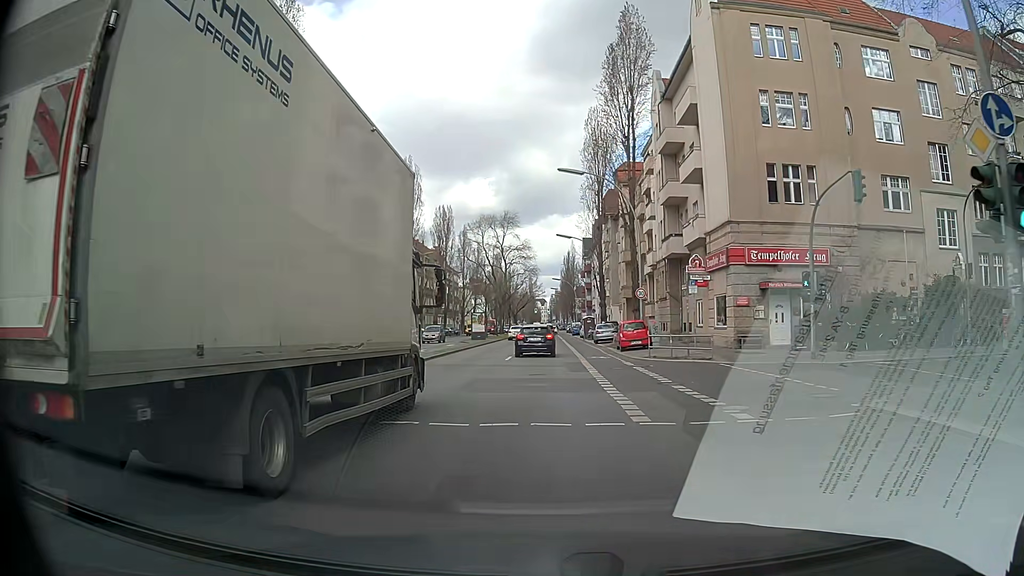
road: secondary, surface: asphalt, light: Day
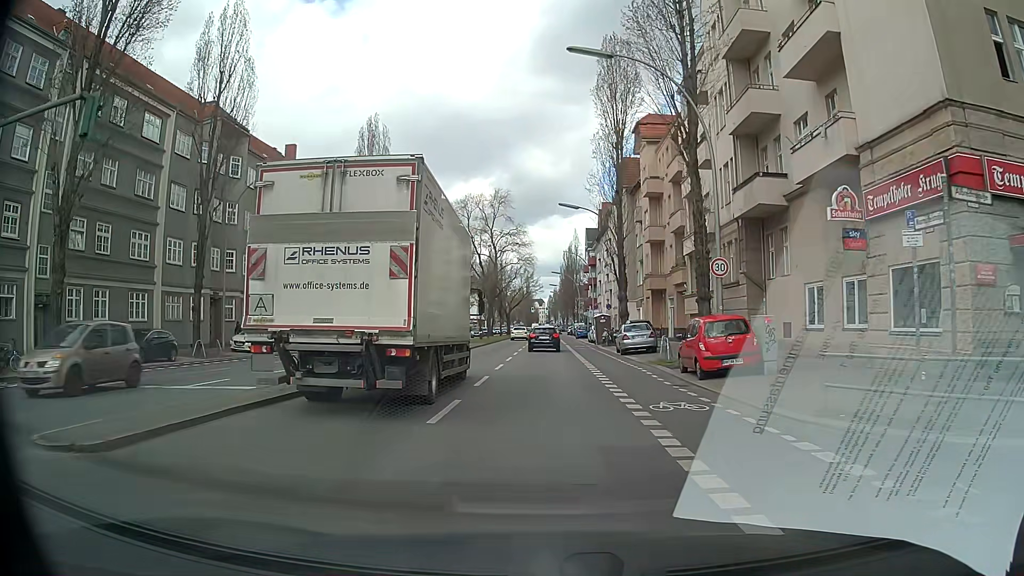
(+0.1, +17.9) m; +1°
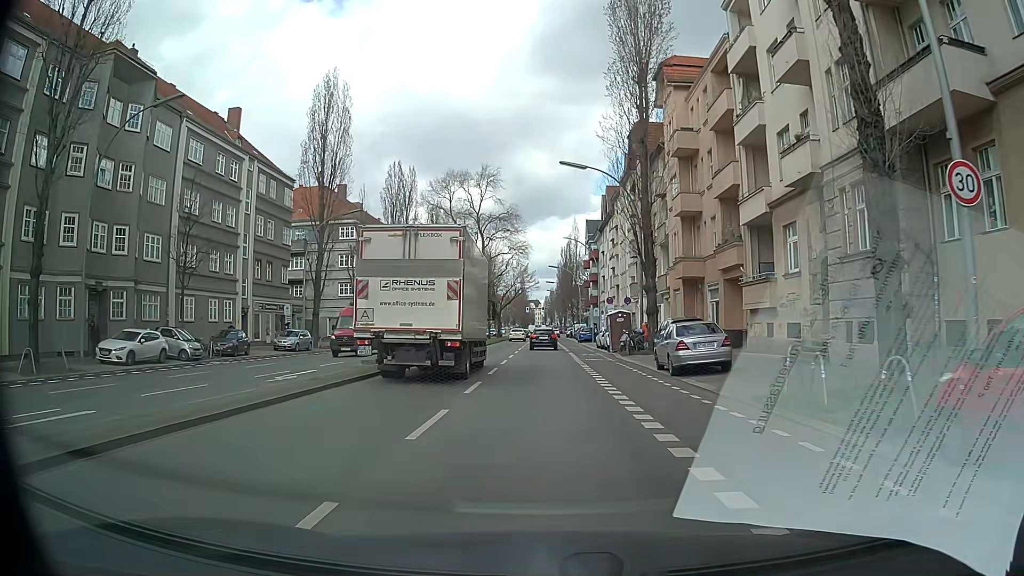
(0.0, +13.4) m; +1°
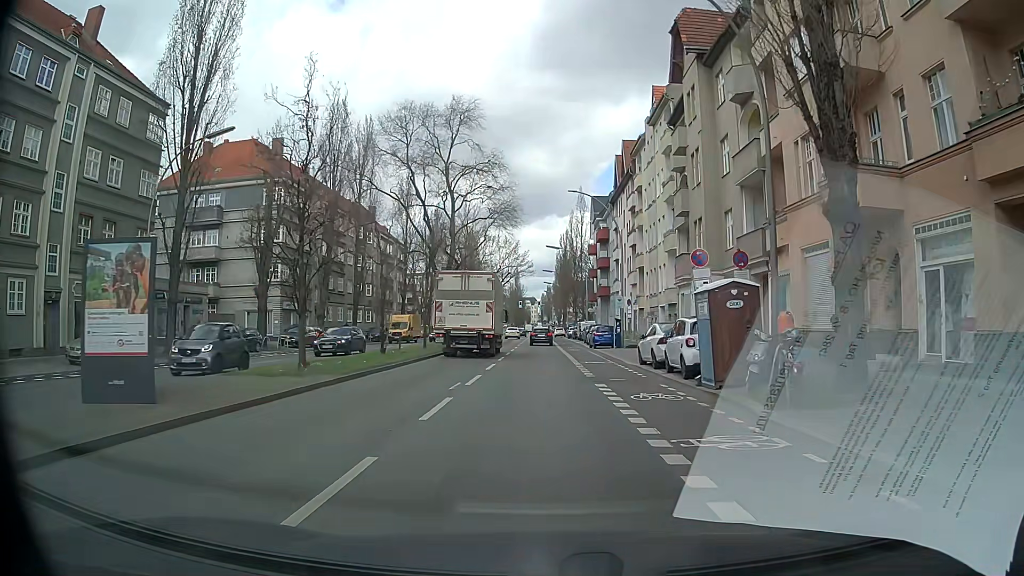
(-0.3, +22.4) m; 0°
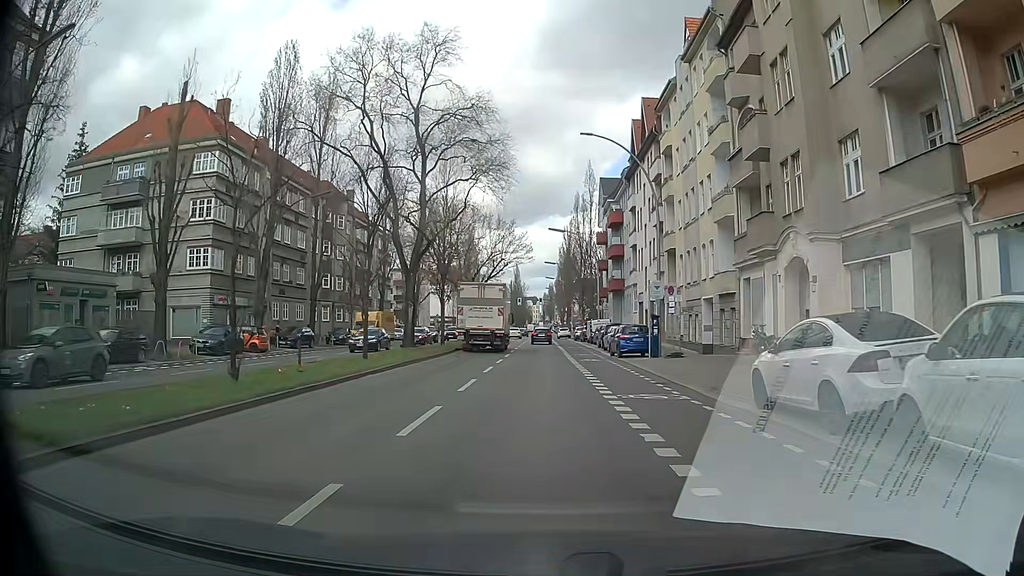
(-0.2, +13.4) m; +1°
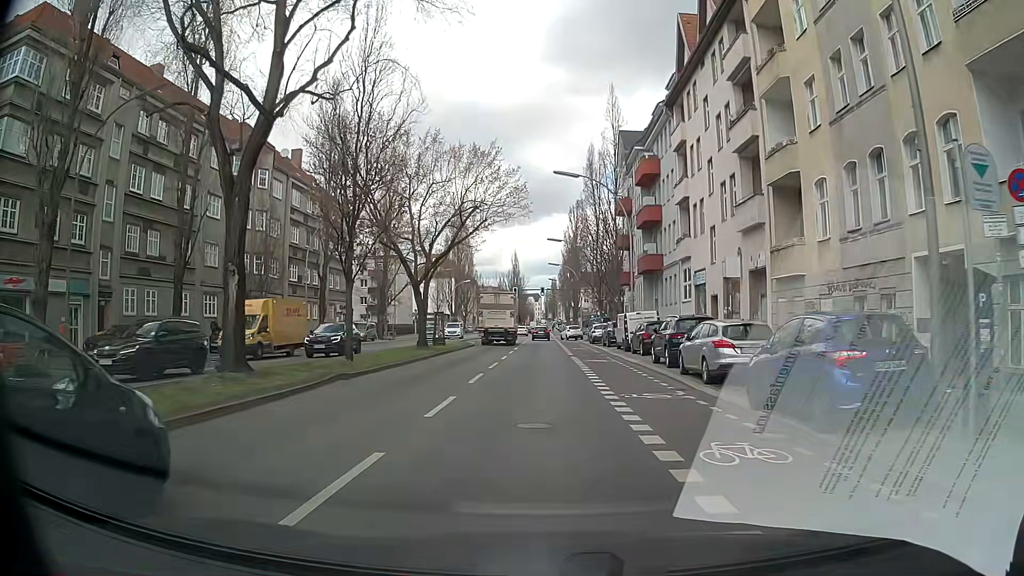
(-0.5, +22.4) m; -2°
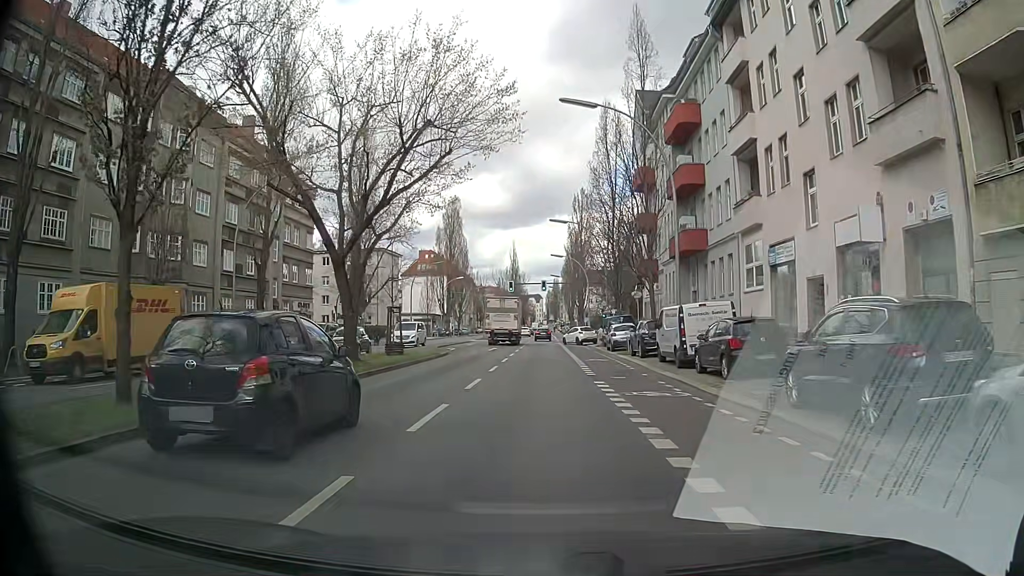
(0.0, +13.4) m; 0°
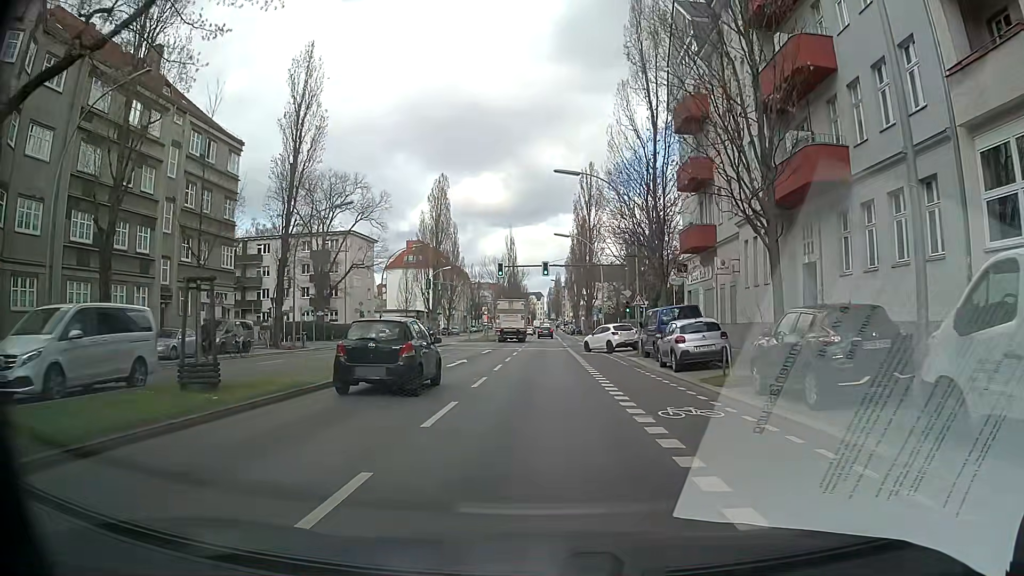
(+0.1, +17.9) m; +1°
(0, +10) (0, +20) (0, +30) (0, +40) (0, +50) (-1, +60) (-1, +70) (-1, +80) (-1, +90) (-1, +100) m
